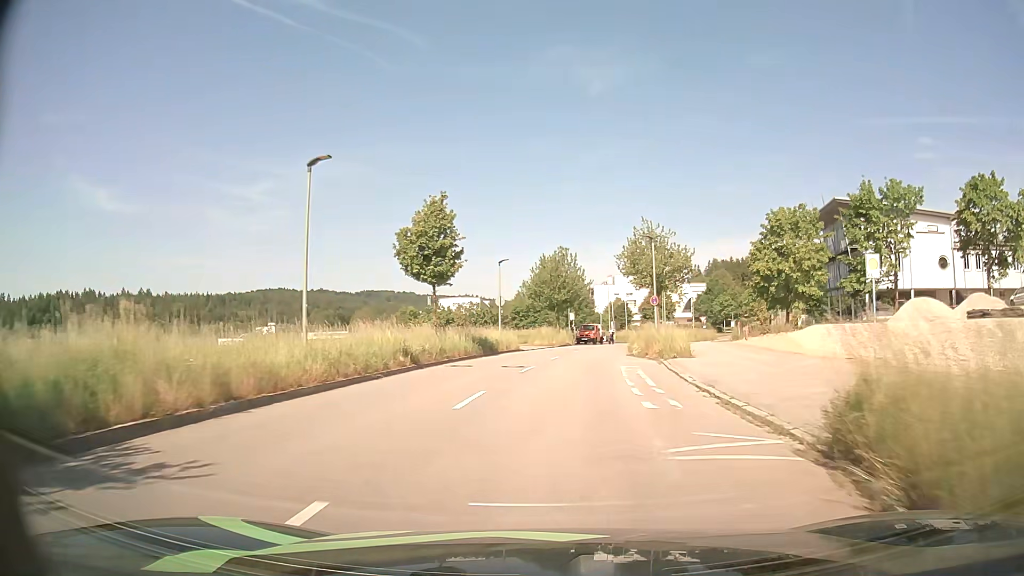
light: Day
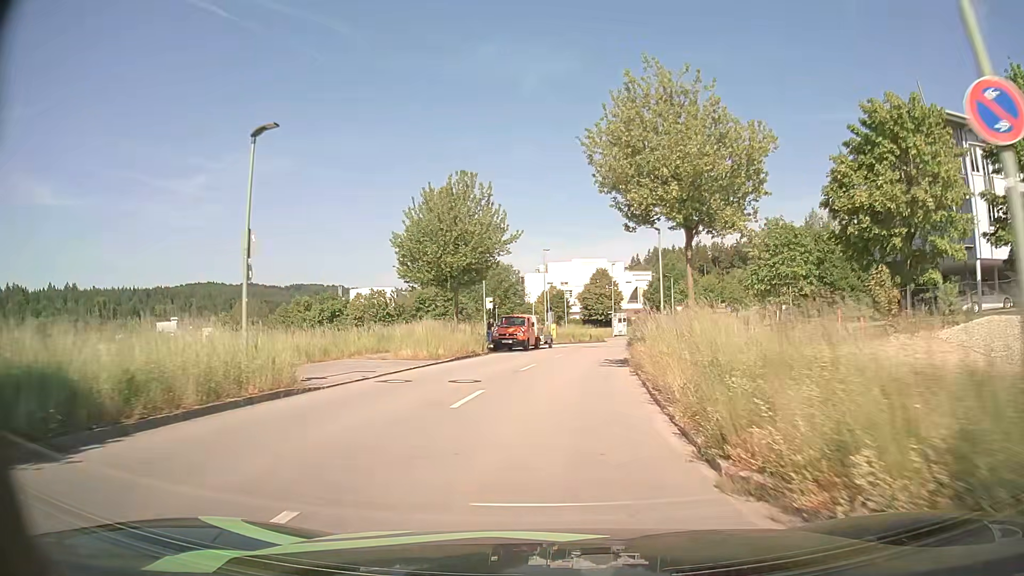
(+1.5, +27.1) m; +6°
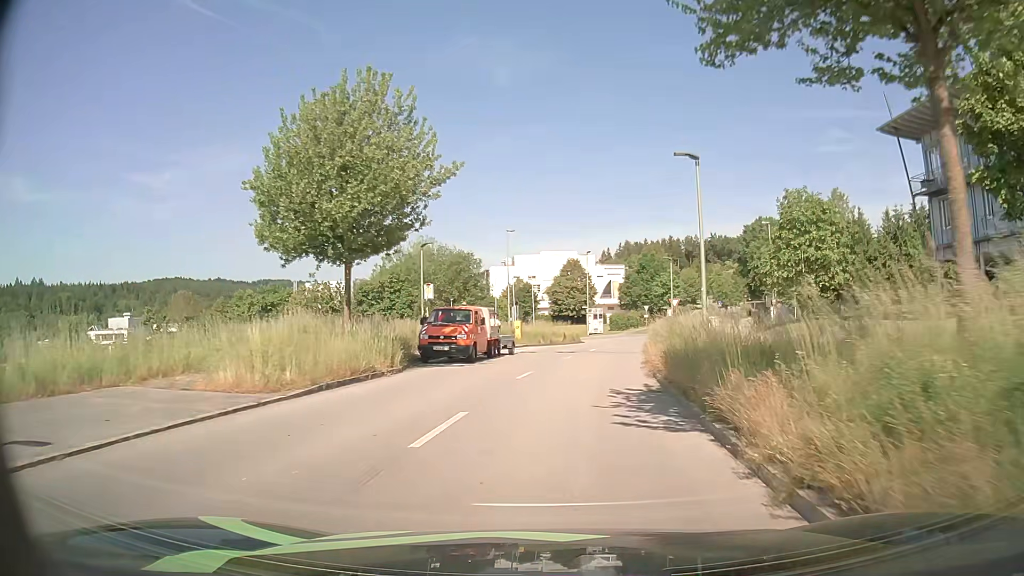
(+0.2, +12.4) m; +2°
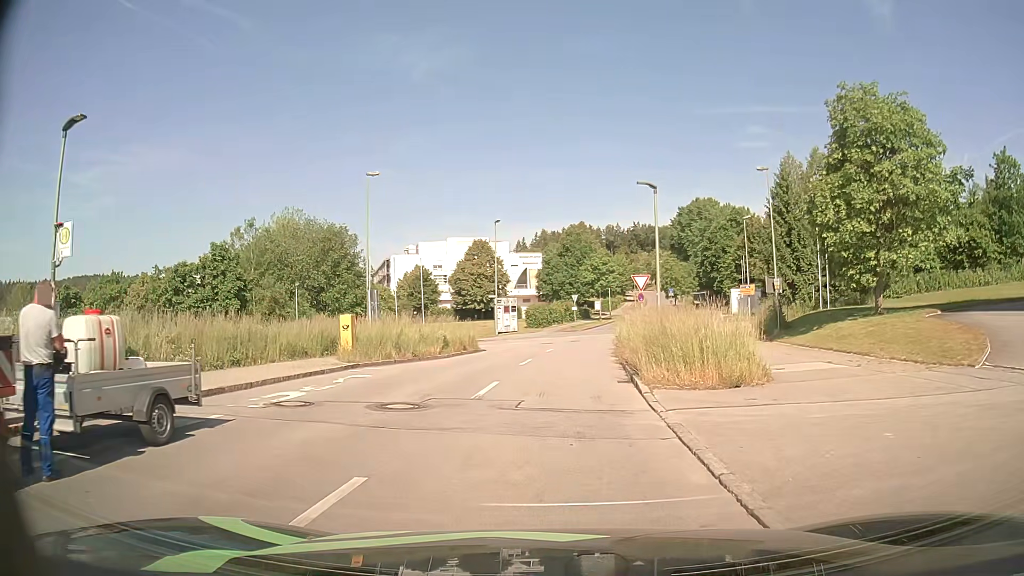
(+1.7, +21.8) m; +7°
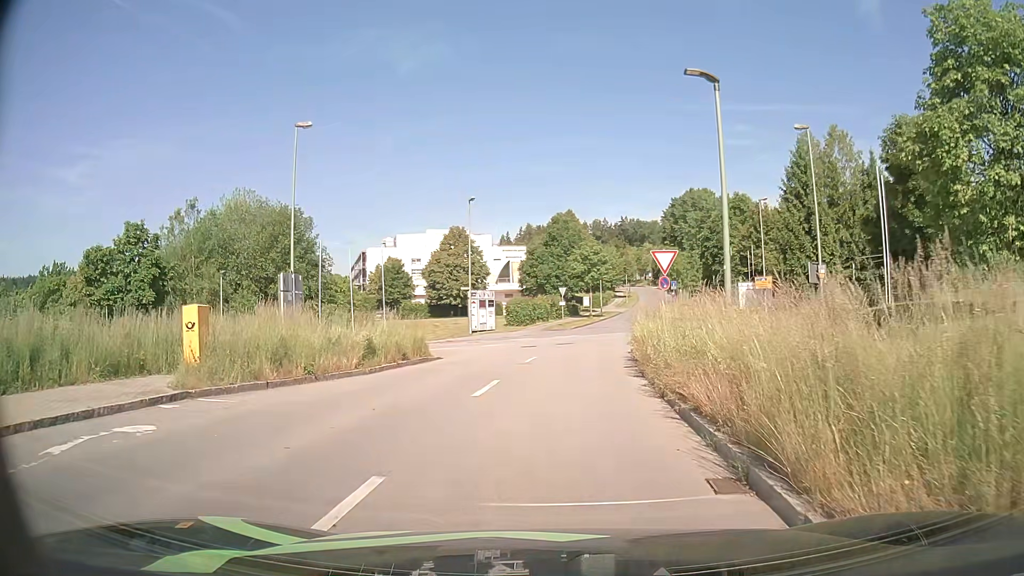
(+0.1, +9.4) m; 0°
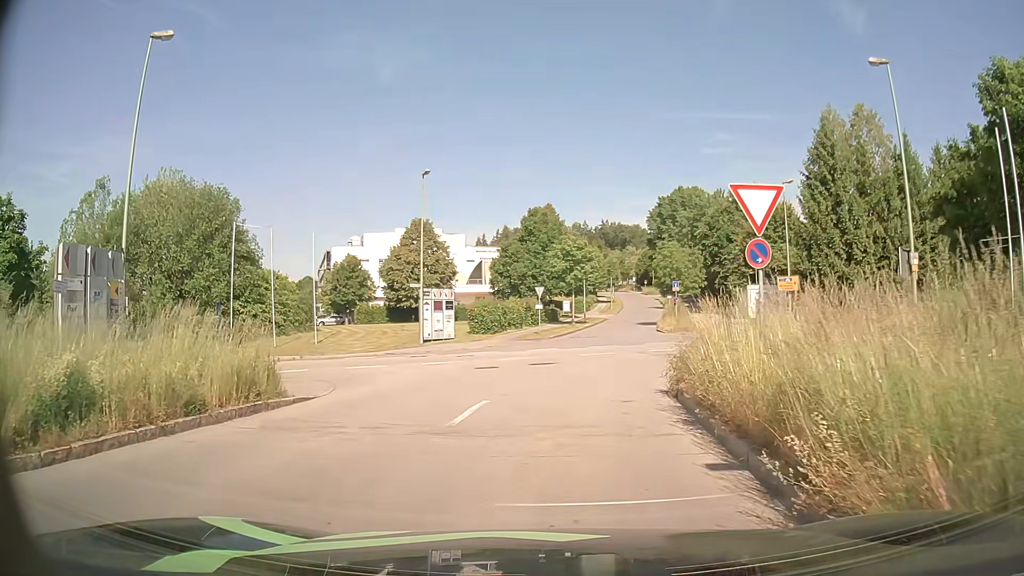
(+0.5, +11.2) m; +3°
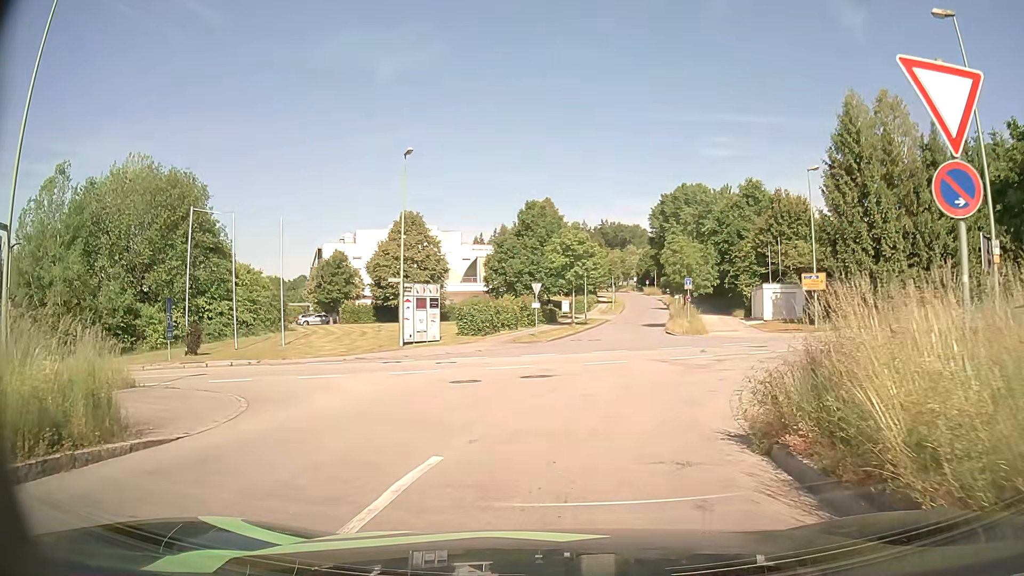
(+0.1, +5.1) m; +1°
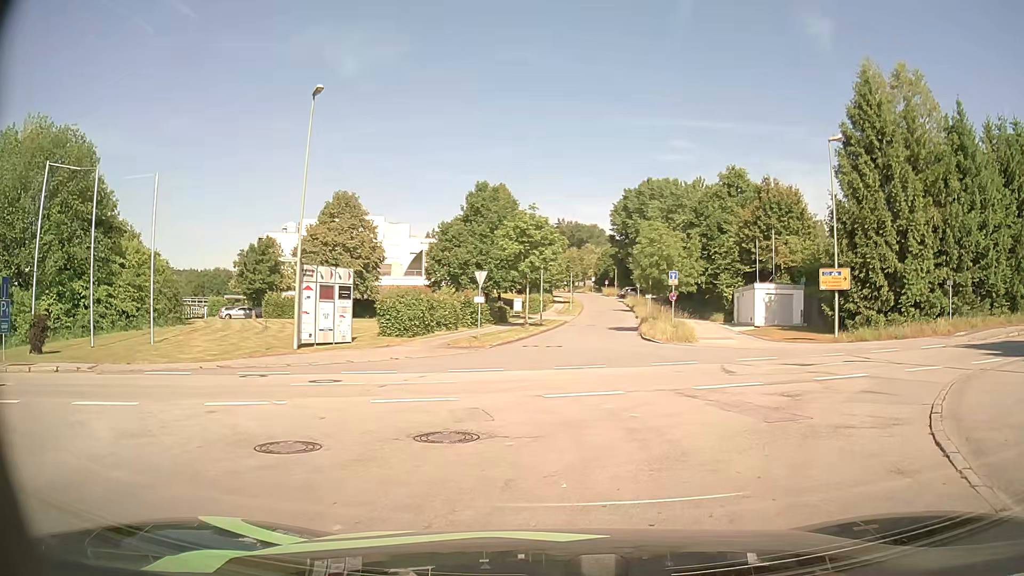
(+0.1, +9.4) m; +3°
